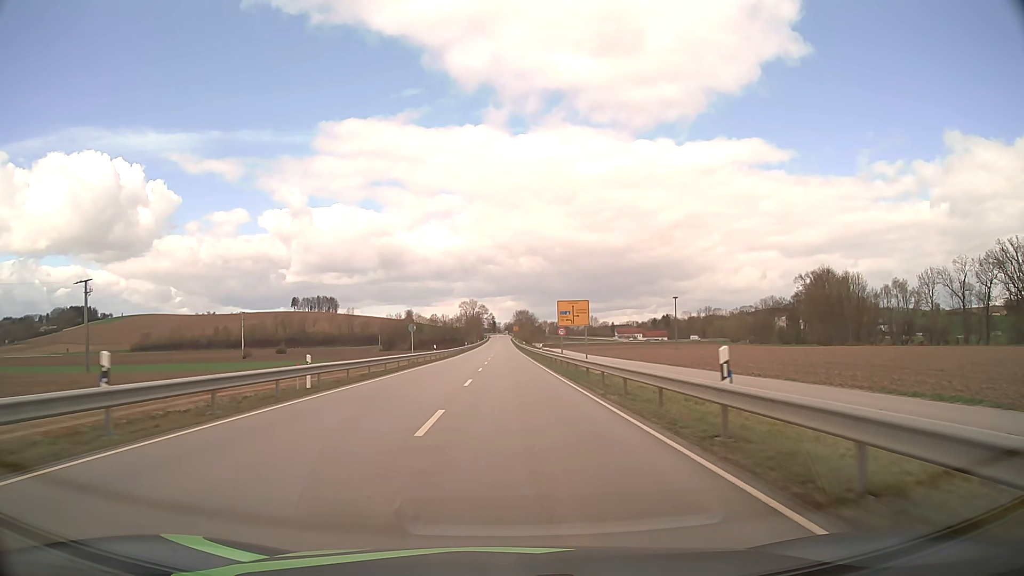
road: secondary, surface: asphalt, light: Day
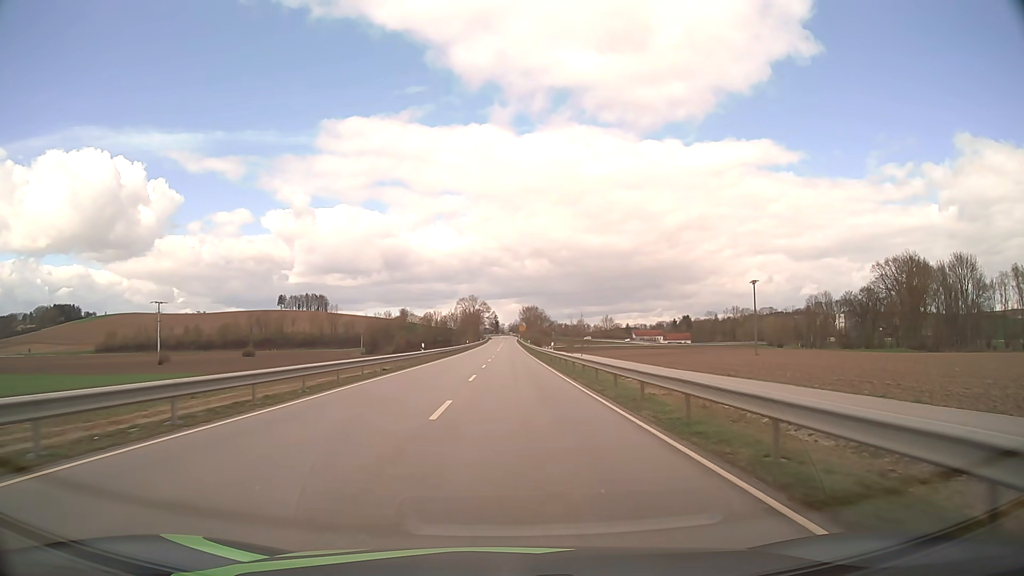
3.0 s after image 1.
(-0.3, +58.2) m; 0°
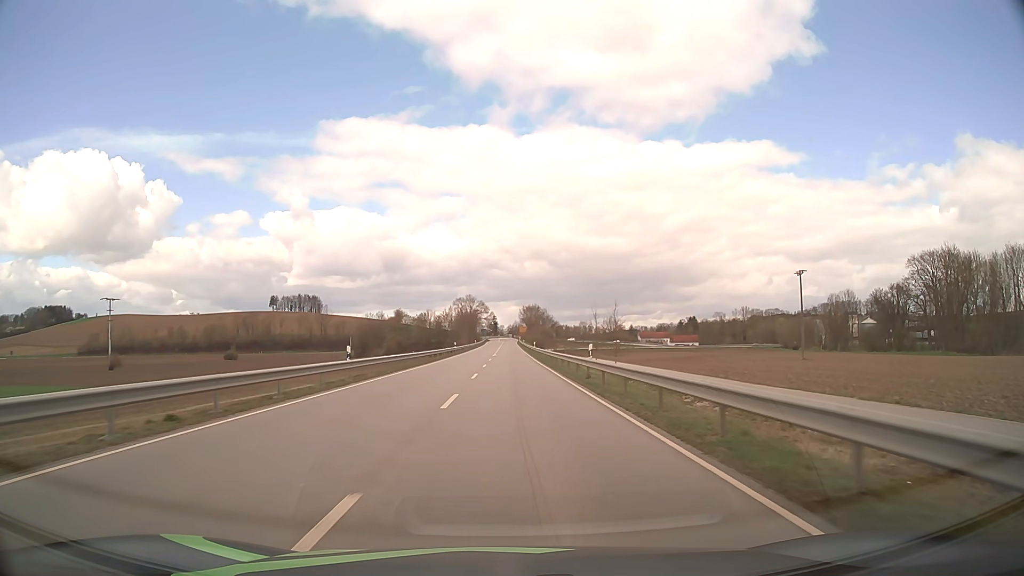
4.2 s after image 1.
(0.0, +22.2) m; 0°
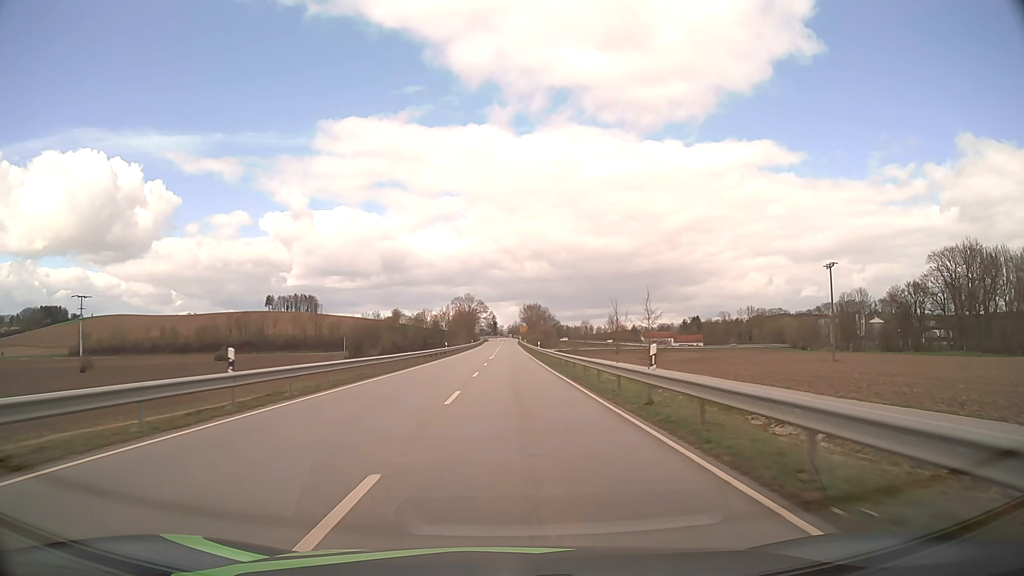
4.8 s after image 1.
(0.0, +11.2) m; 0°
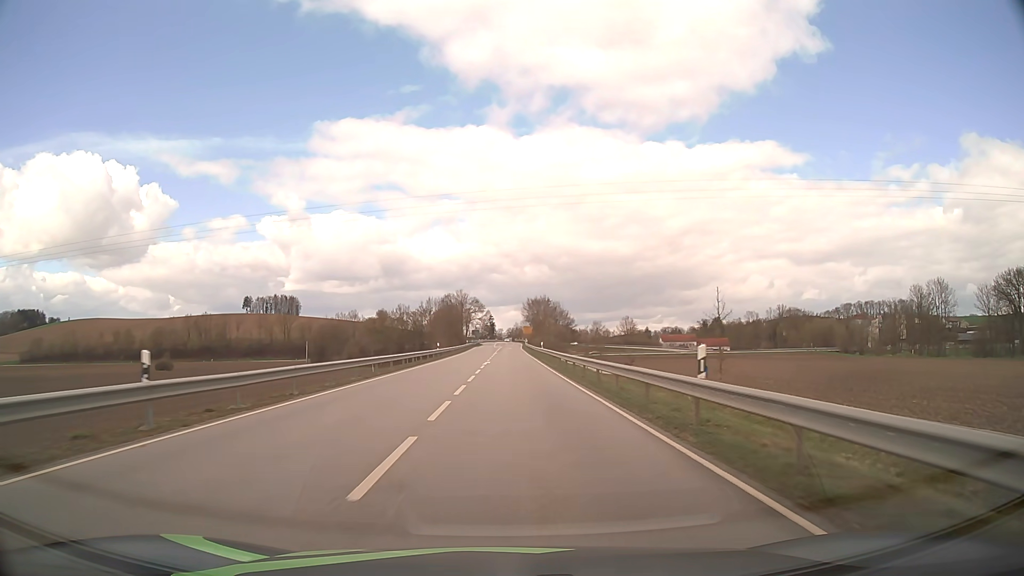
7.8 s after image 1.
(+0.1, +56.3) m; 0°
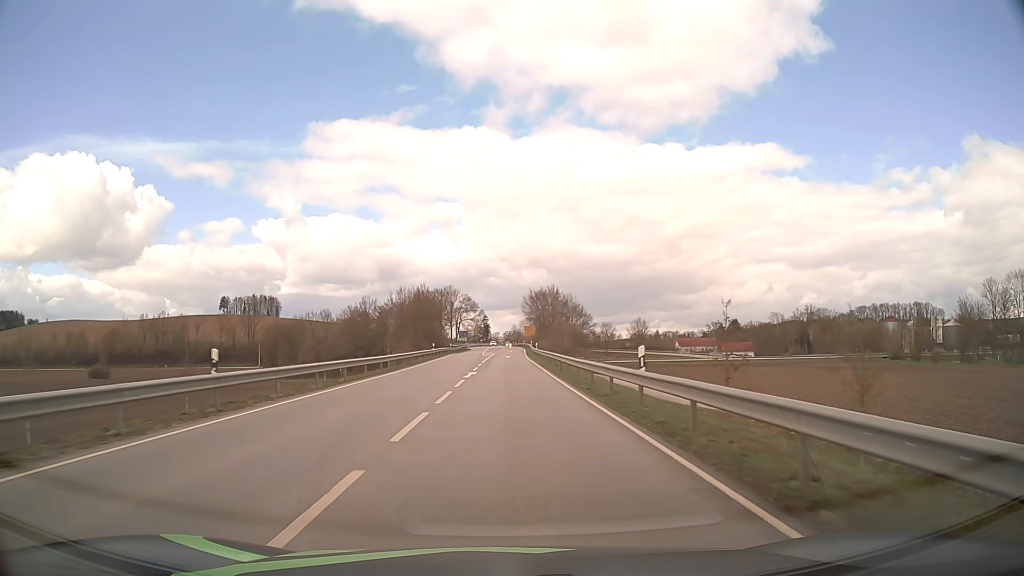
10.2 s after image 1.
(+0.1, +45.0) m; 0°
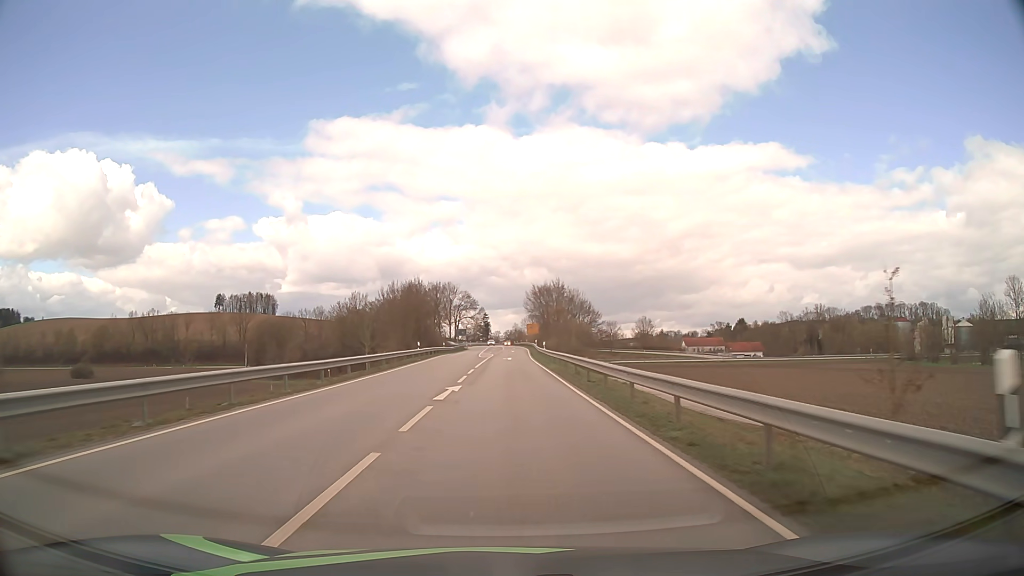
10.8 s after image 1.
(0.0, +11.2) m; 0°
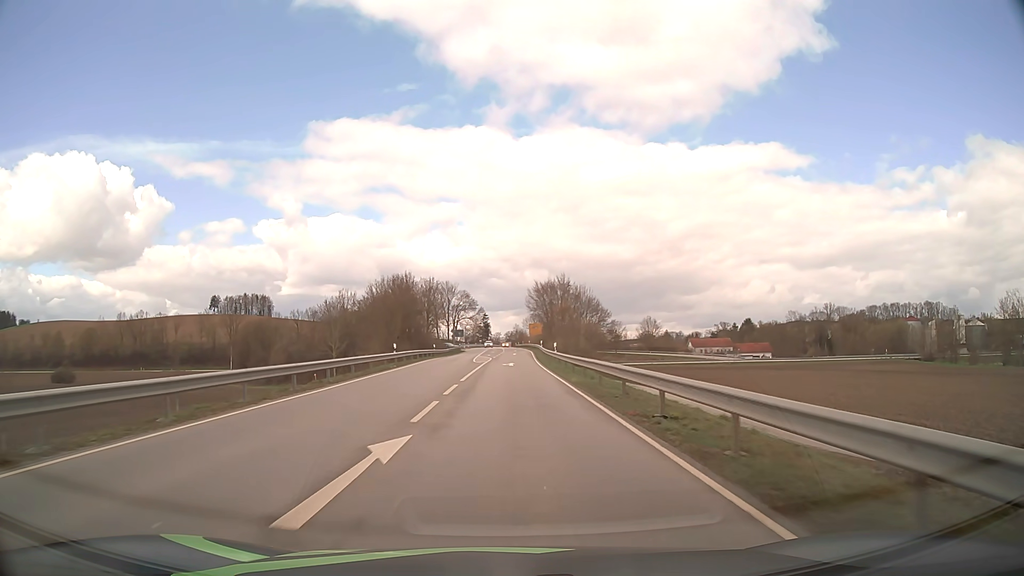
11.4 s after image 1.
(0.0, +11.1) m; 0°
(0, +10) (0, +20) (0, +30) (0, +40) (0, +50) (0, +60) (0, +70) (0, +80) (0, +90) (0, +100) m
